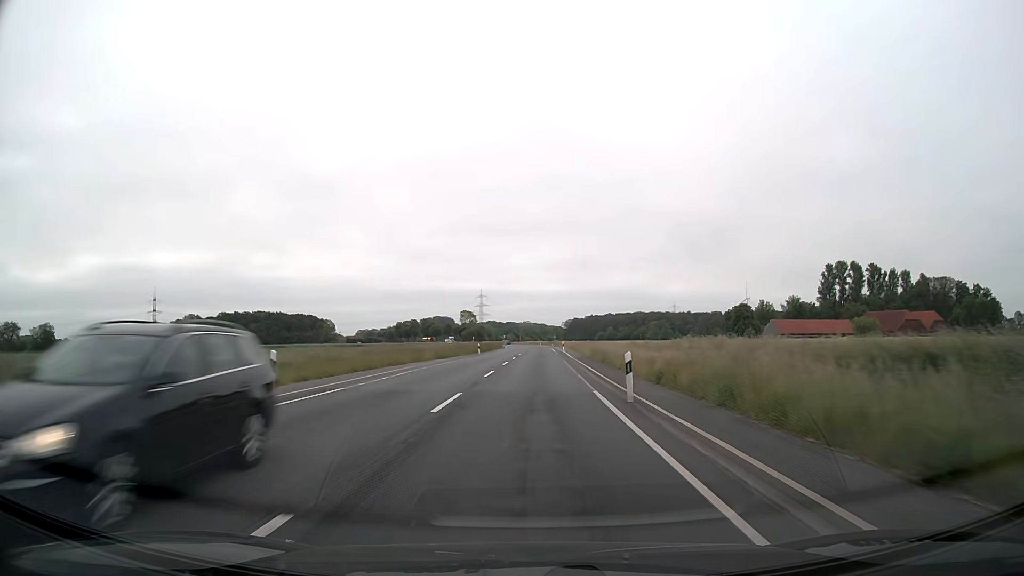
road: secondary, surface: asphalt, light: Day
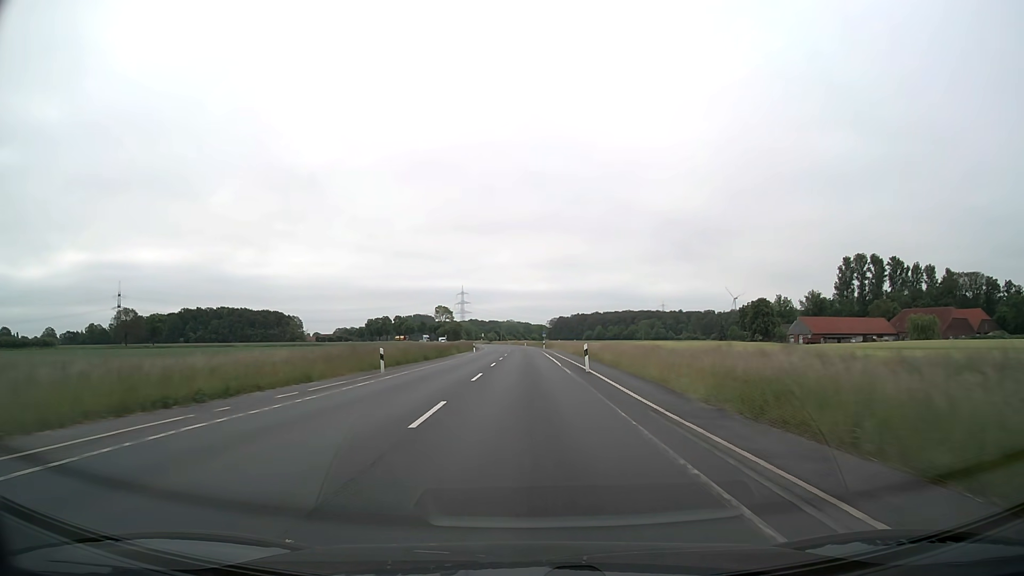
(+0.4, +38.0) m; +1°
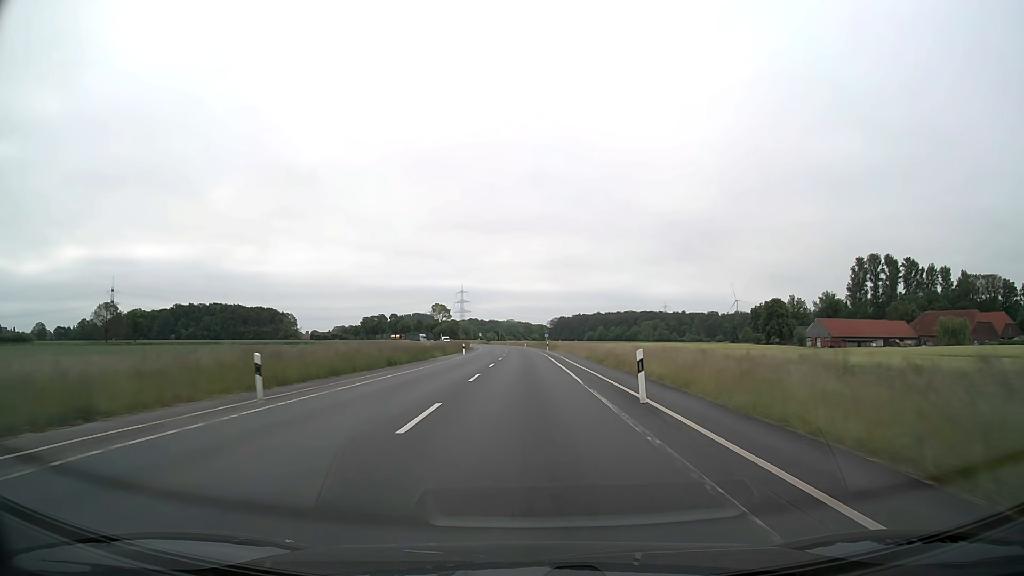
(0.0, +12.7) m; 0°
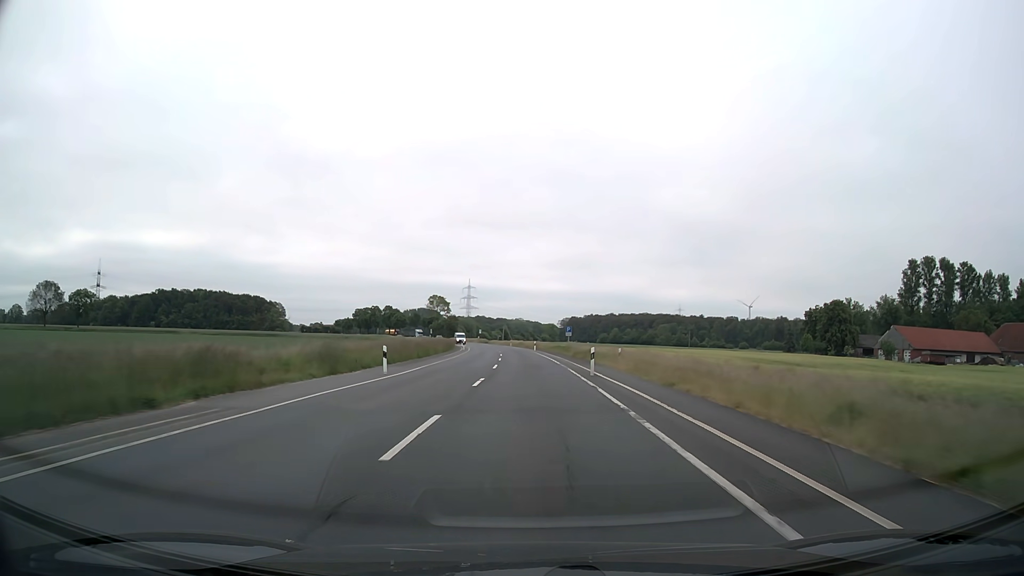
(-0.3, +38.0) m; -1°
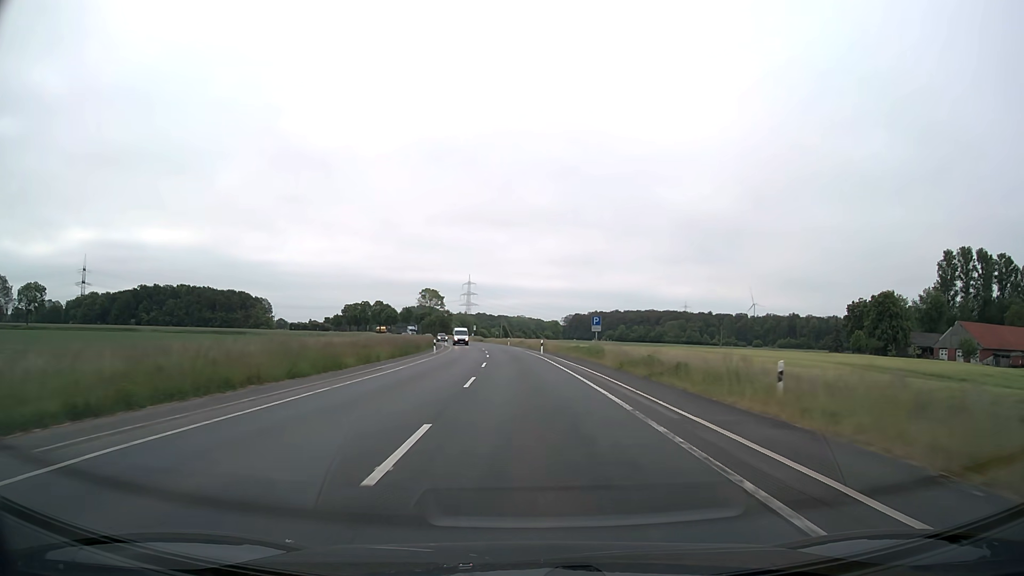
(-0.1, +25.4) m; 0°
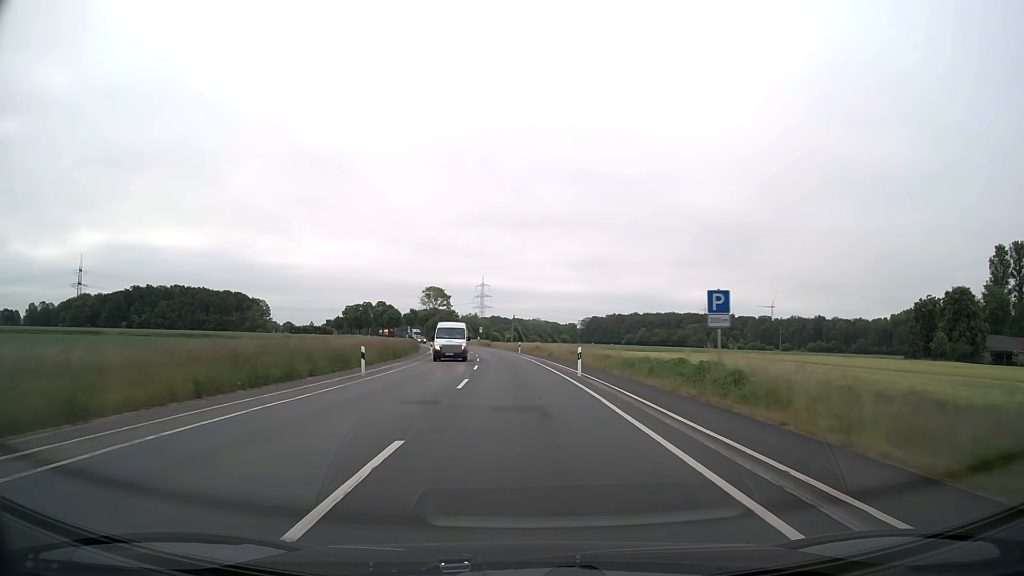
(-0.2, +25.4) m; -1°
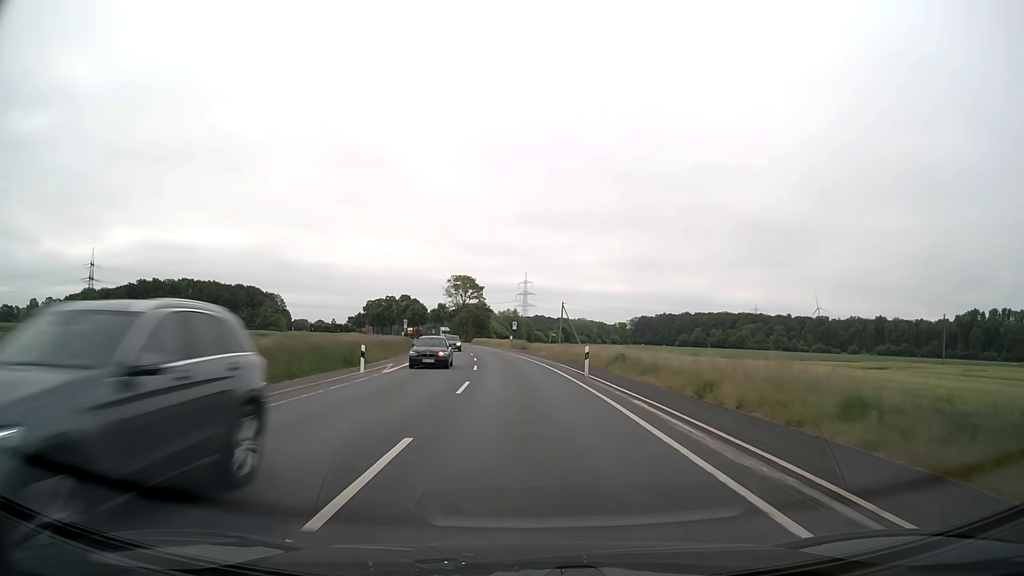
(-1.3, +38.0) m; -4°
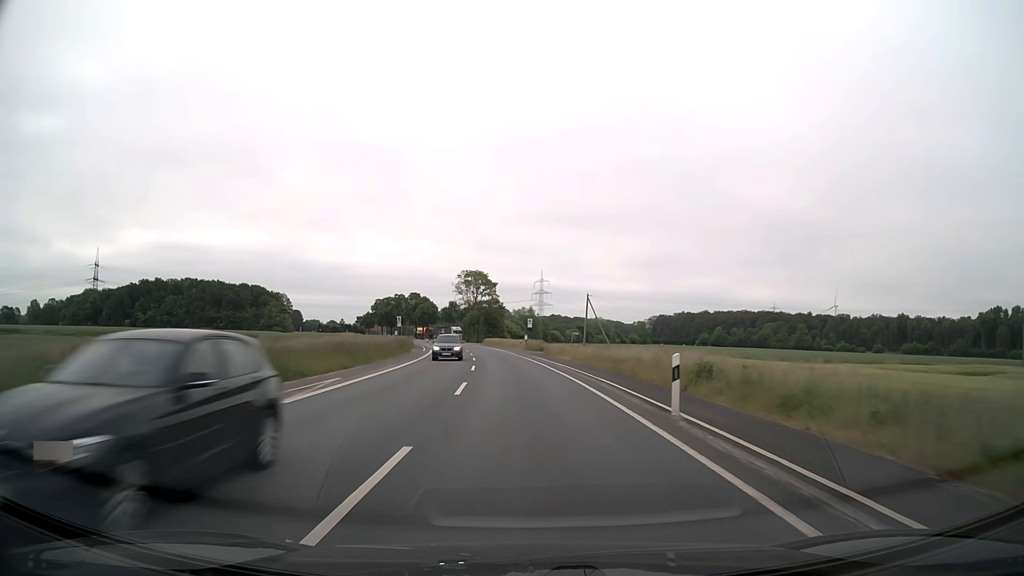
(-0.1, +12.7) m; -1°
(0, +10) (0, +20) (-1, +30) (-1, +40) (-2, +50) (-3, +60) (-5, +70) (-6, +80) (-8, +90) (-10, +99) m
